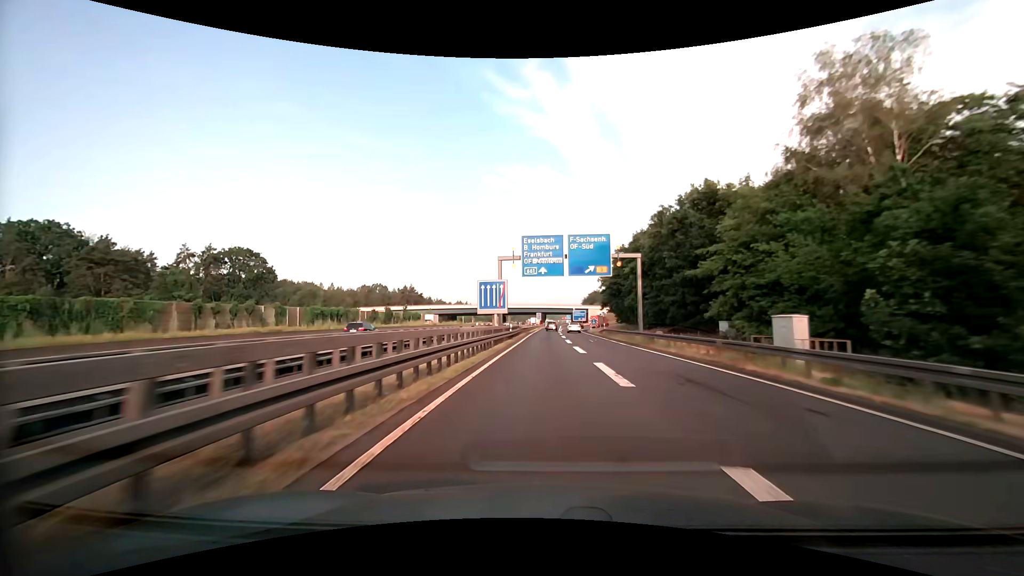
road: motorway_link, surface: asphalt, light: Day
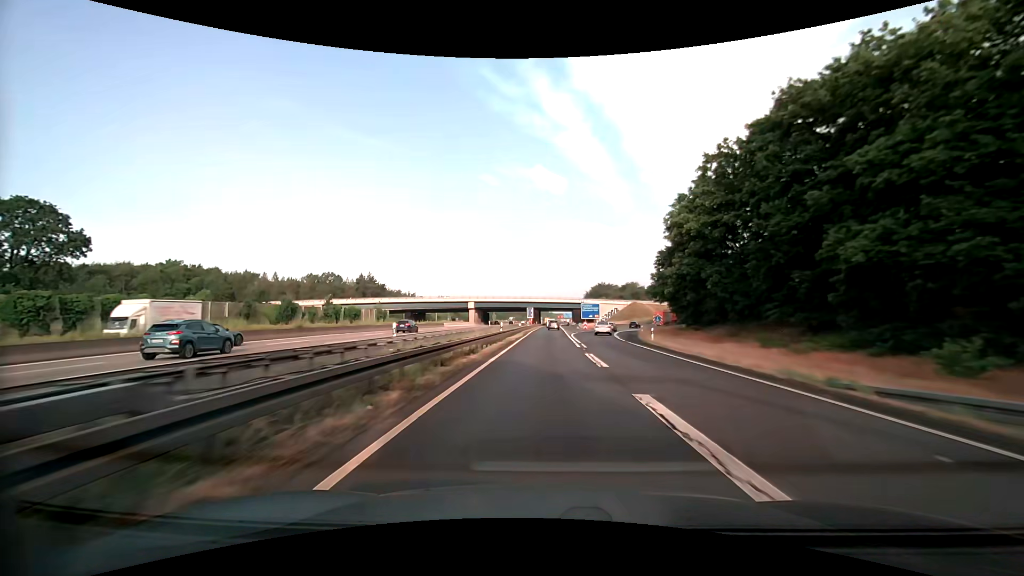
(+0.1, +55.3) m; +1°
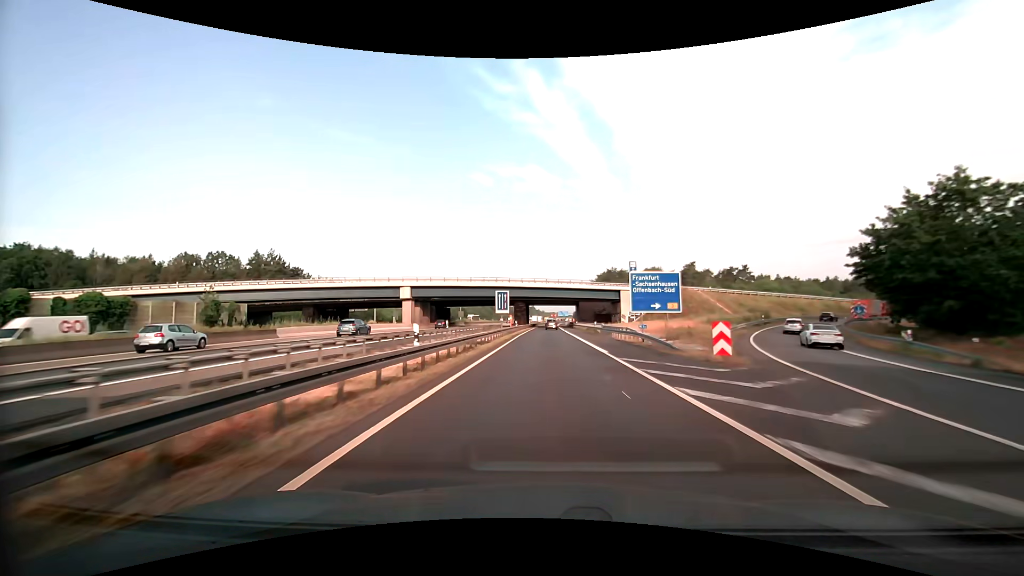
(+0.5, +68.7) m; +1°
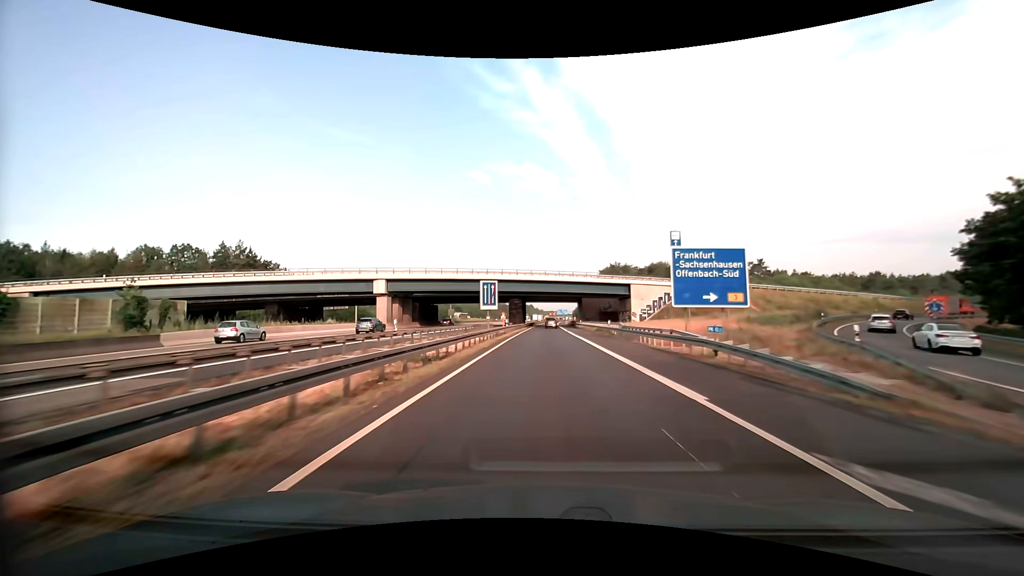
(0.0, +13.5) m; 0°
(0, +10) (0, +20) (0, +30) (0, +40) (0, +50) (0, +60) (+1, +70) (+1, +80) (+1, +90) (+1, +100) m
